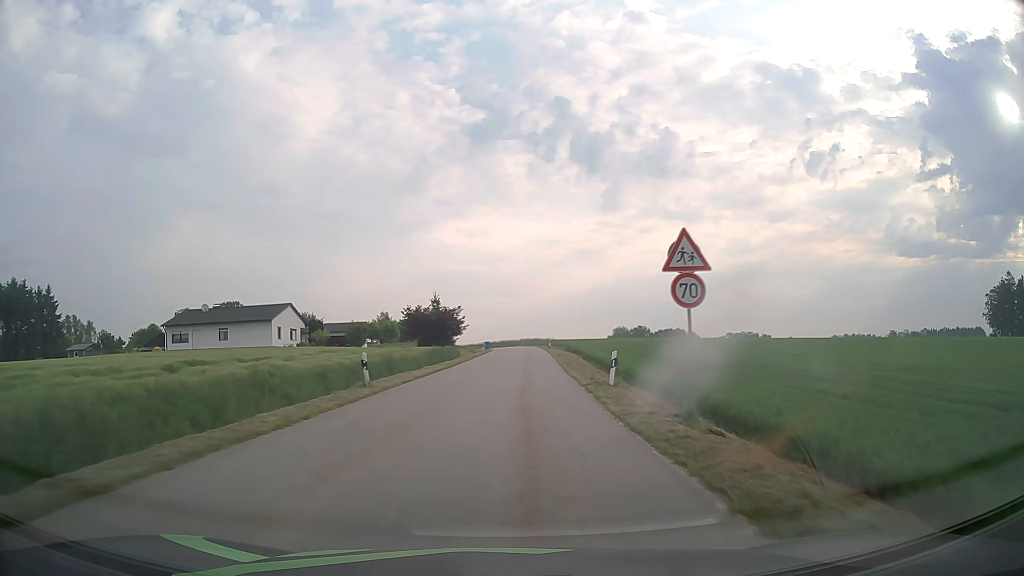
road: tertiary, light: Day
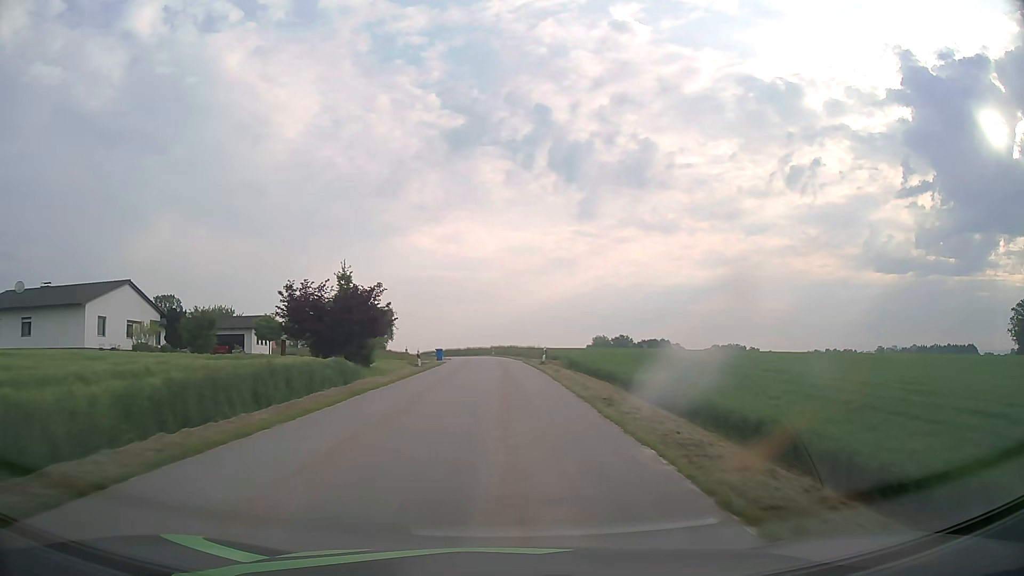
(+0.8, +32.0) m; +2°
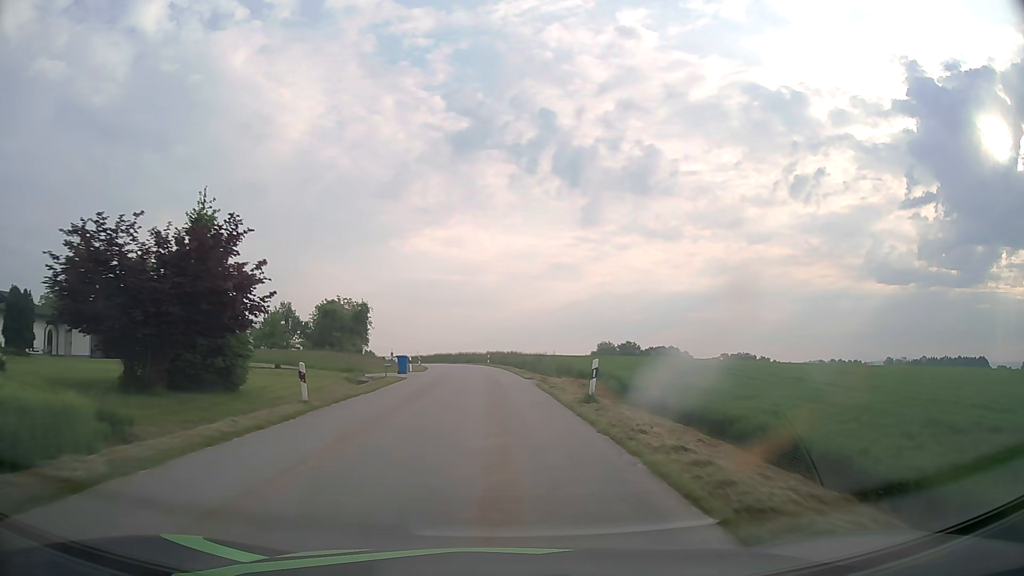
(0.0, +21.2) m; 0°
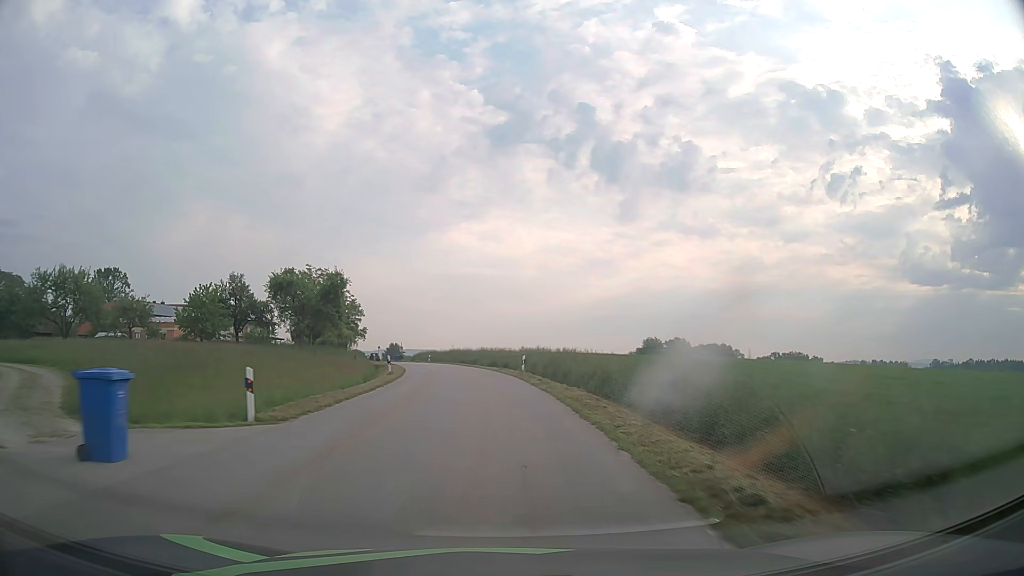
(-0.7, +31.9) m; -3°
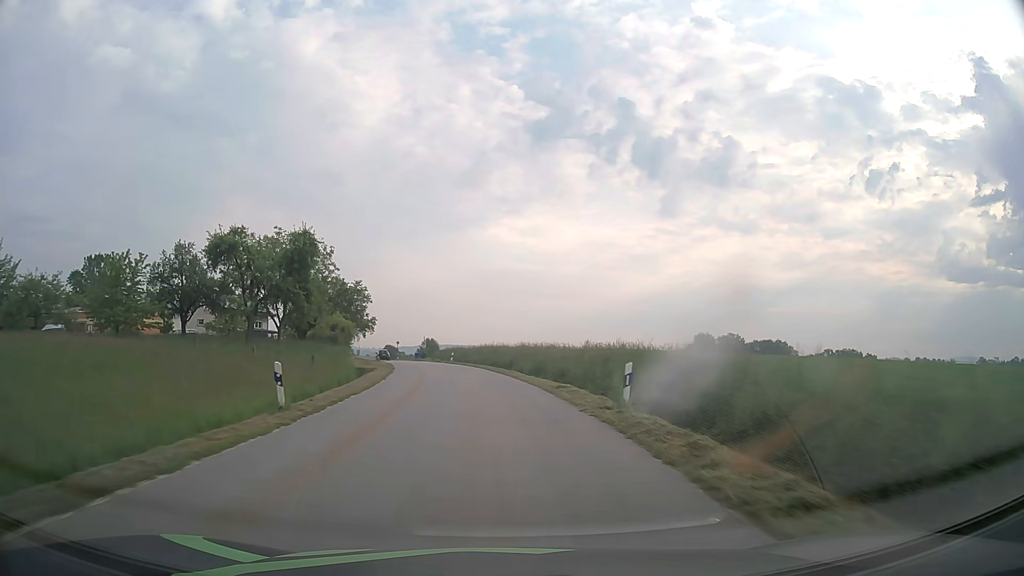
(-0.6, +21.4) m; -4°
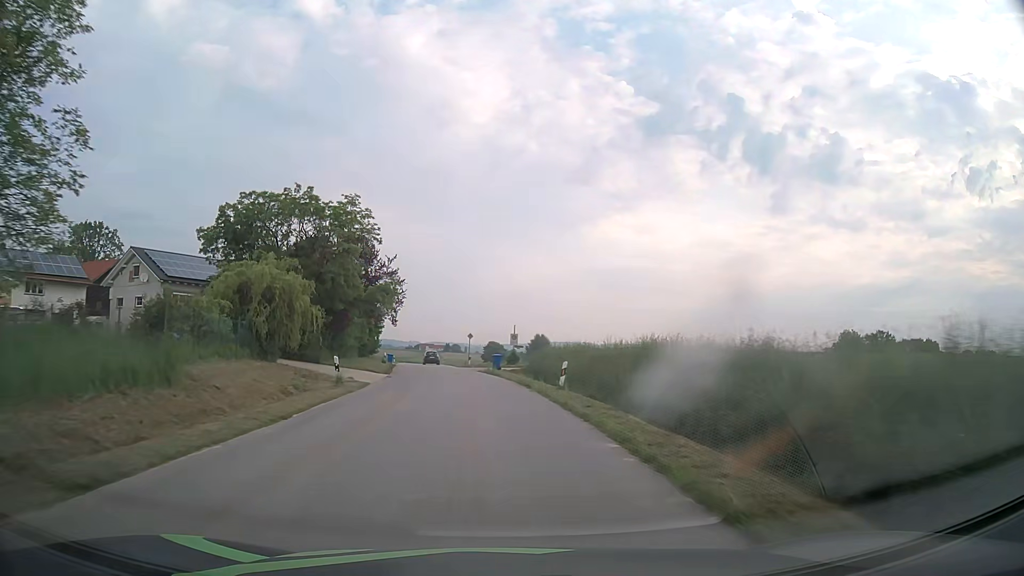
(-3.0, +43.0) m; -9°
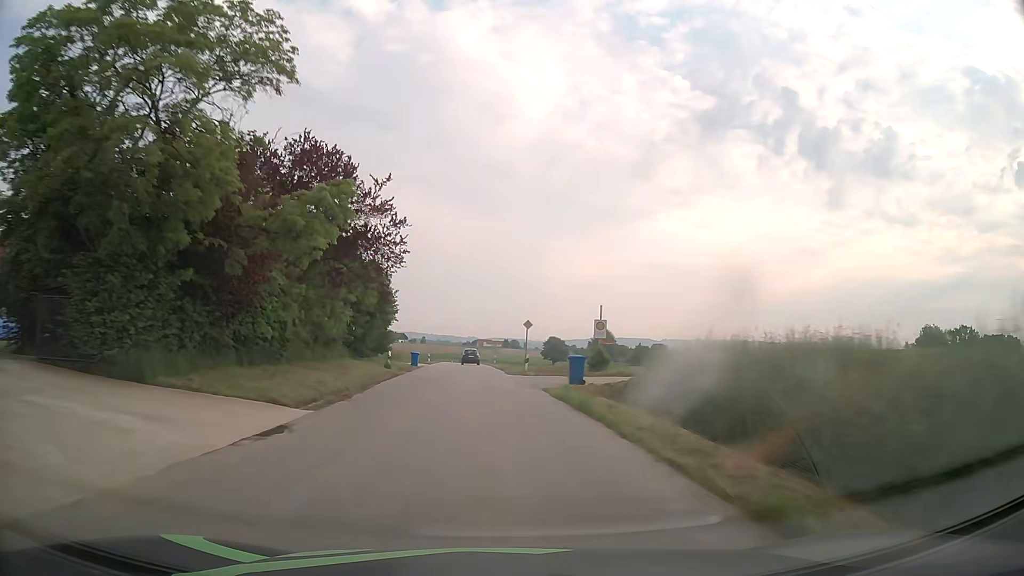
(-1.0, +21.7) m; -5°
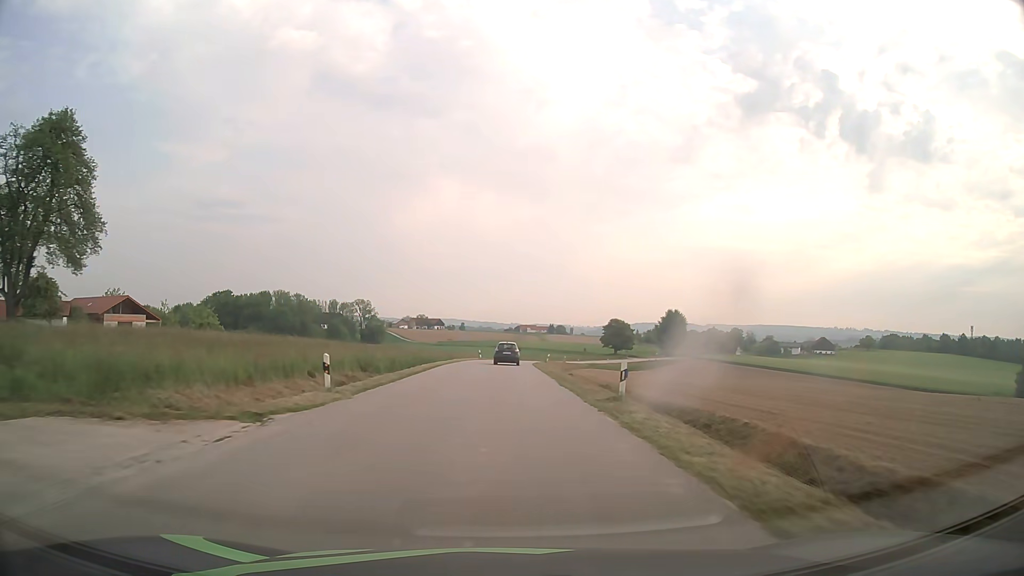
(-2.7, +54.3) m; -4°
(0, +10) (0, +20) (0, +30) (0, +40) (0, +50) (+1, +60) (+1, +70) (+2, +80) (+4, +90) (+5, +100) m
